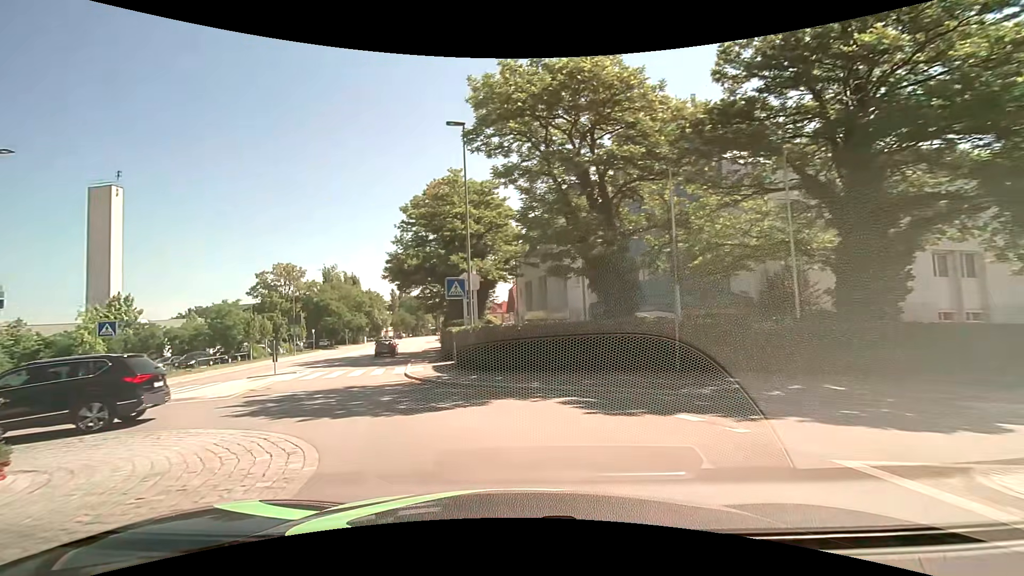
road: tertiary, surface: asphalt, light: Day
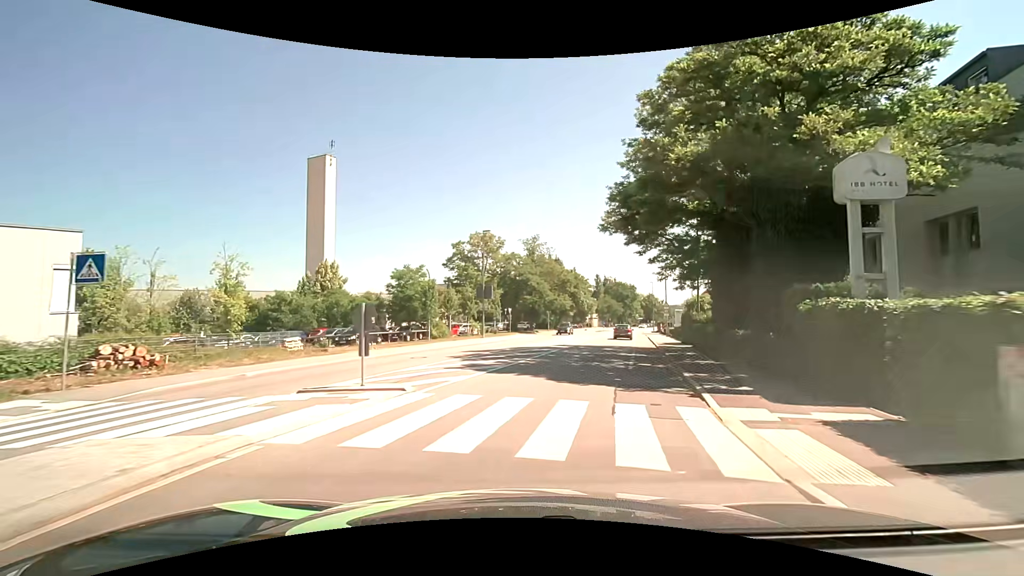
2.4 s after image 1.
(-5.2, +17.9) m; -23°
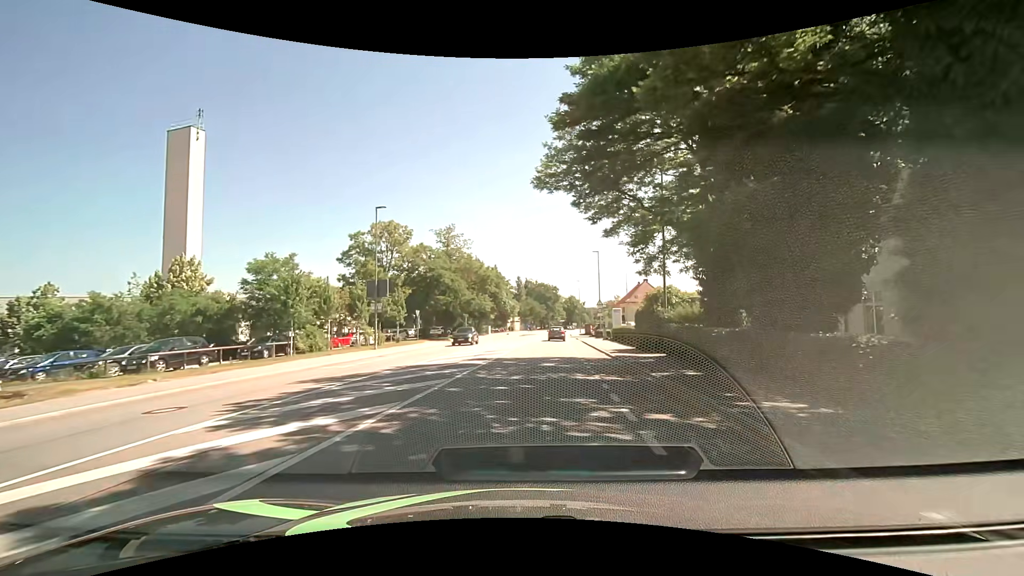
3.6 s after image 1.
(+0.9, +10.9) m; +9°
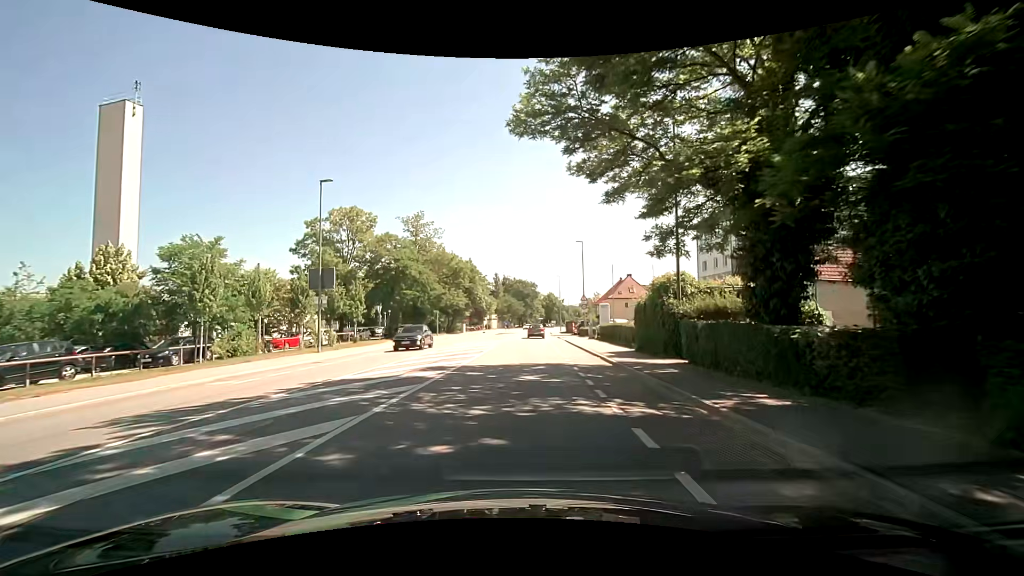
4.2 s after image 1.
(+0.2, +5.9) m; +3°
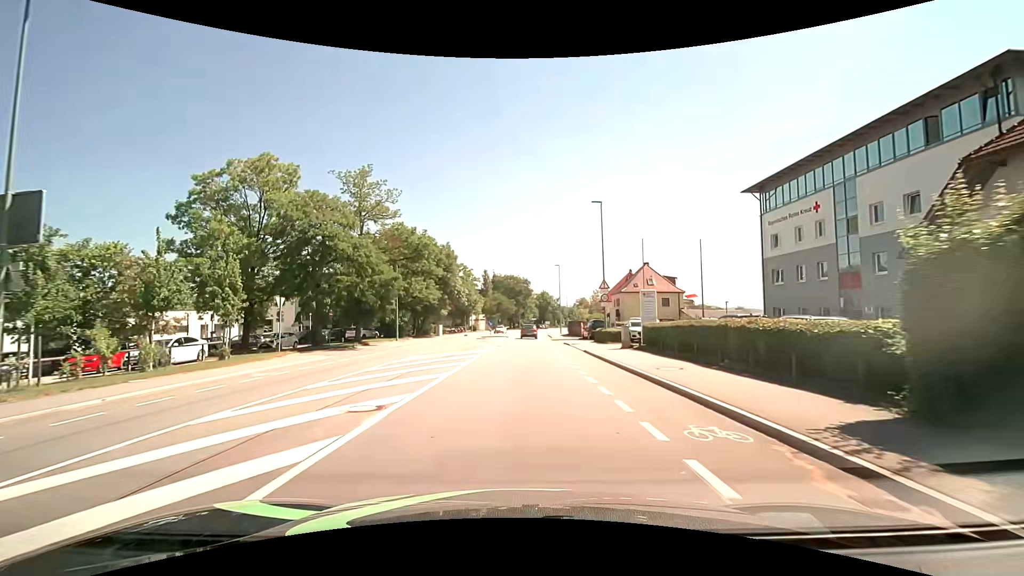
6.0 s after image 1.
(0.0, +17.7) m; +1°
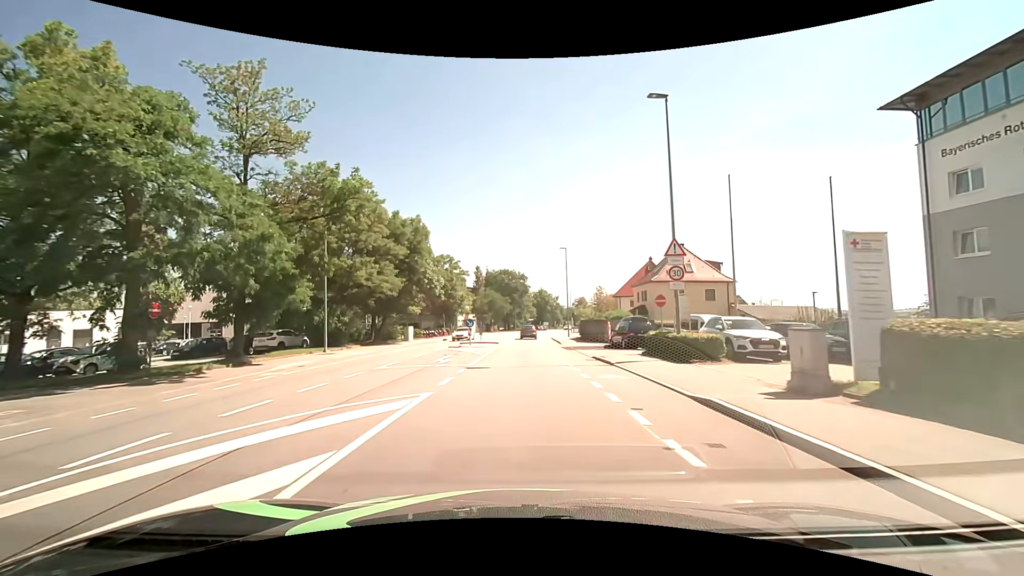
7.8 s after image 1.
(0.0, +17.1) m; 0°
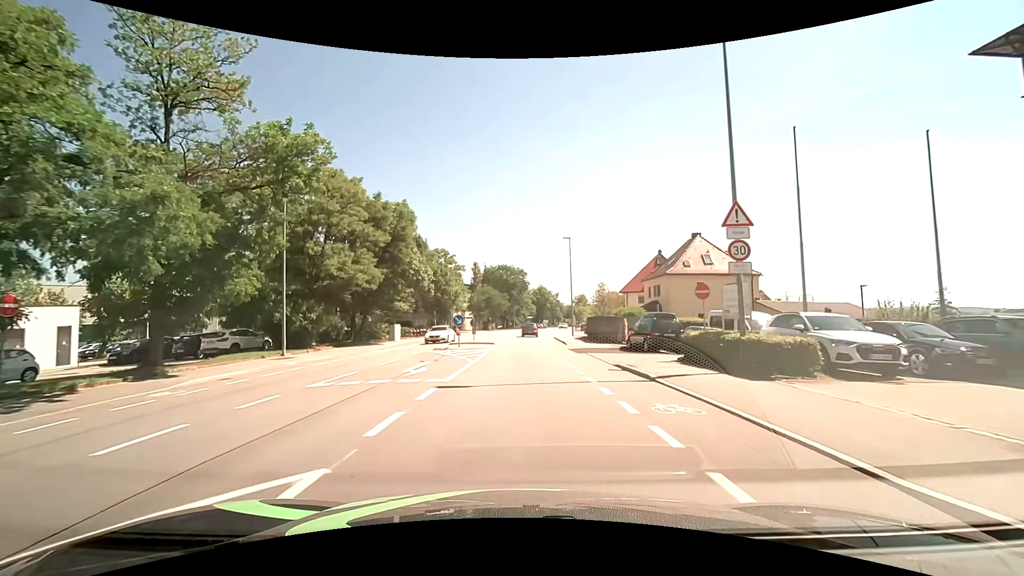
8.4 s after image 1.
(0.0, +5.4) m; 0°
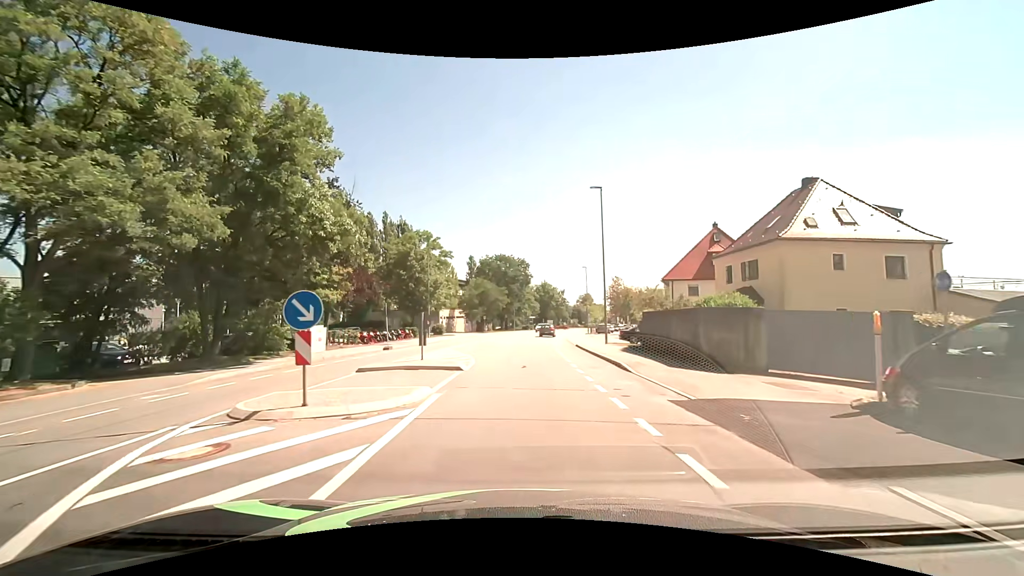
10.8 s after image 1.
(0.0, +19.2) m; 0°
(0, +10) (0, +20) (+1, +30) (+1, +40) (+2, +50) (+3, +60) (+4, +70) (+6, +80) (+8, +89) (+11, +99) m
